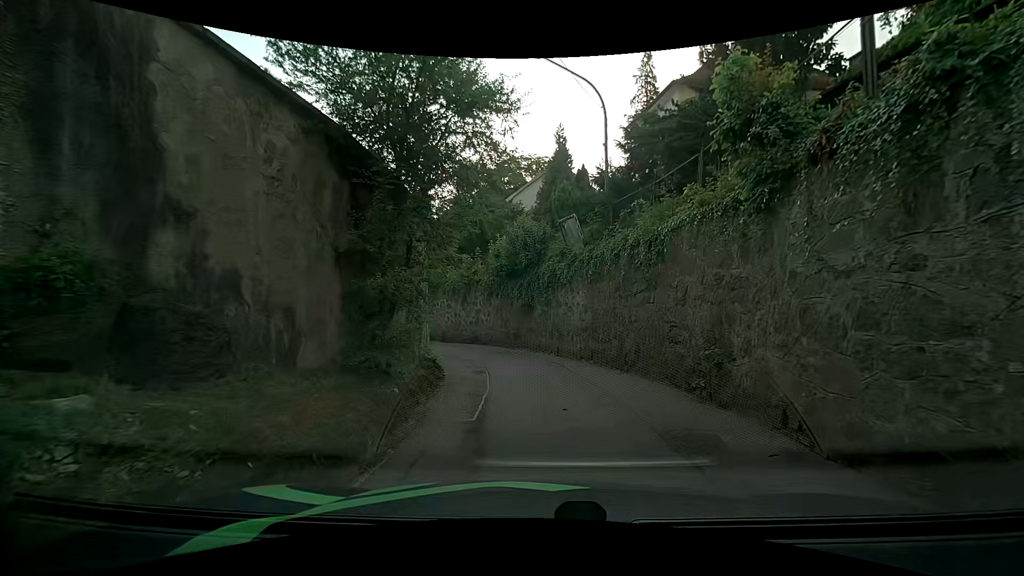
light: Day
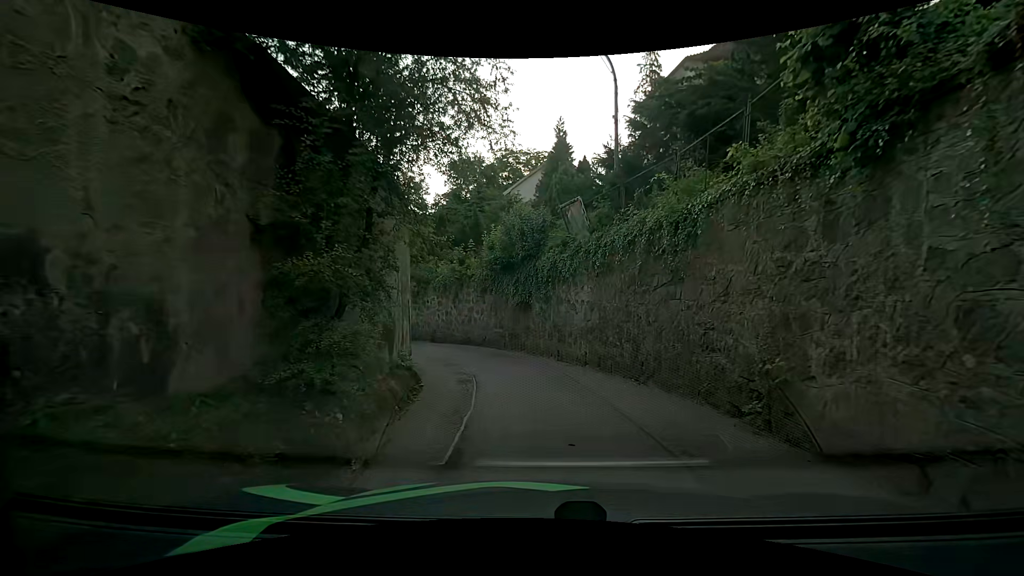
(-0.1, +2.0) m; -2°
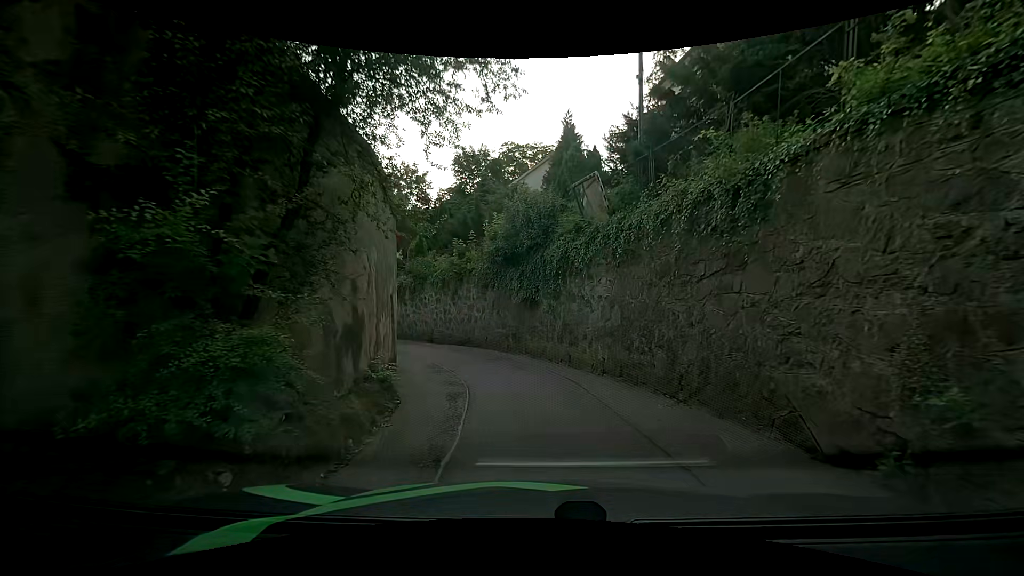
(-0.1, +2.1) m; 0°
